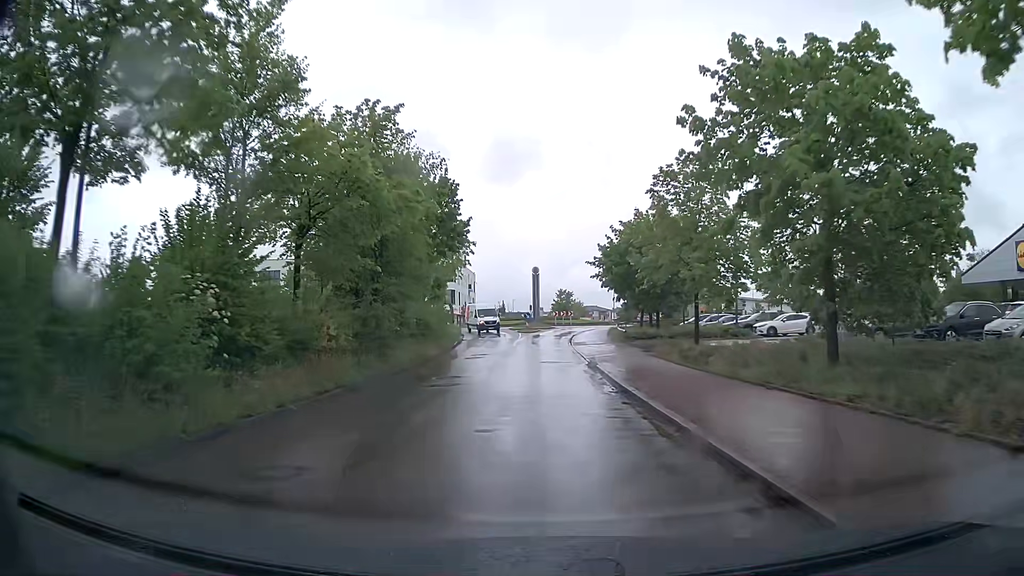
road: residential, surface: asphalt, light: Day
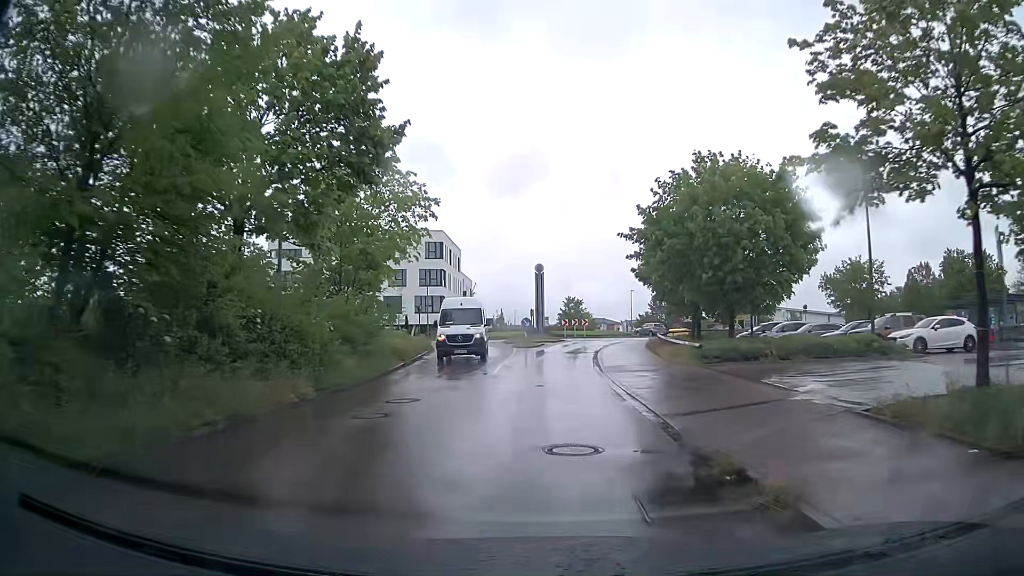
(+0.1, +17.6) m; 0°
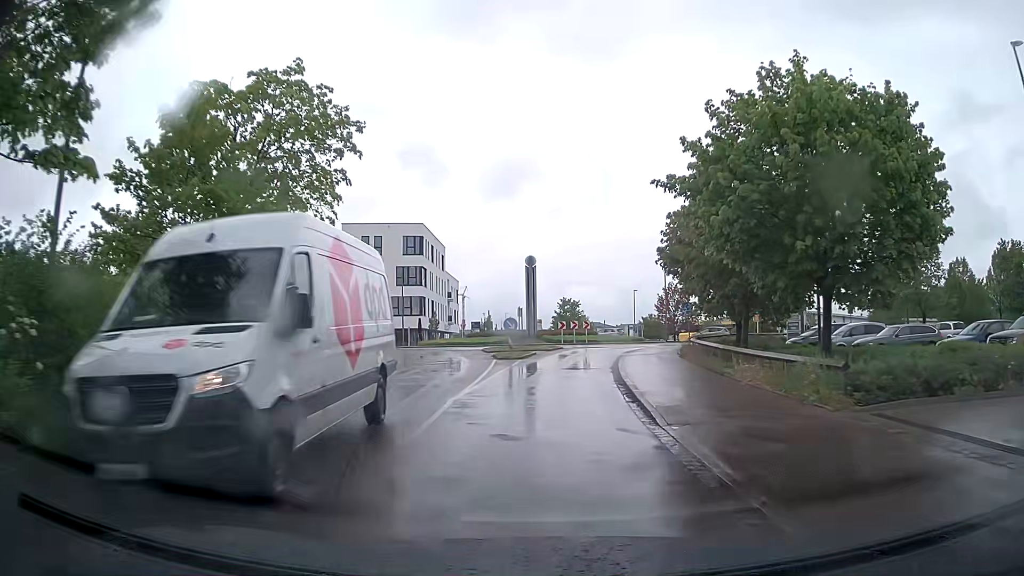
(0.0, +10.9) m; 0°
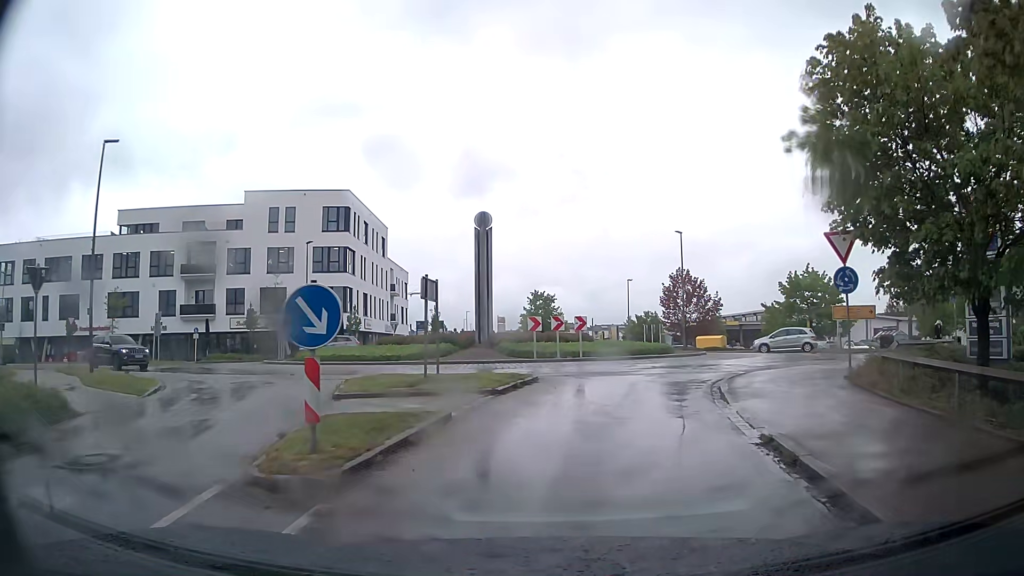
(+0.4, +21.7) m; +2°
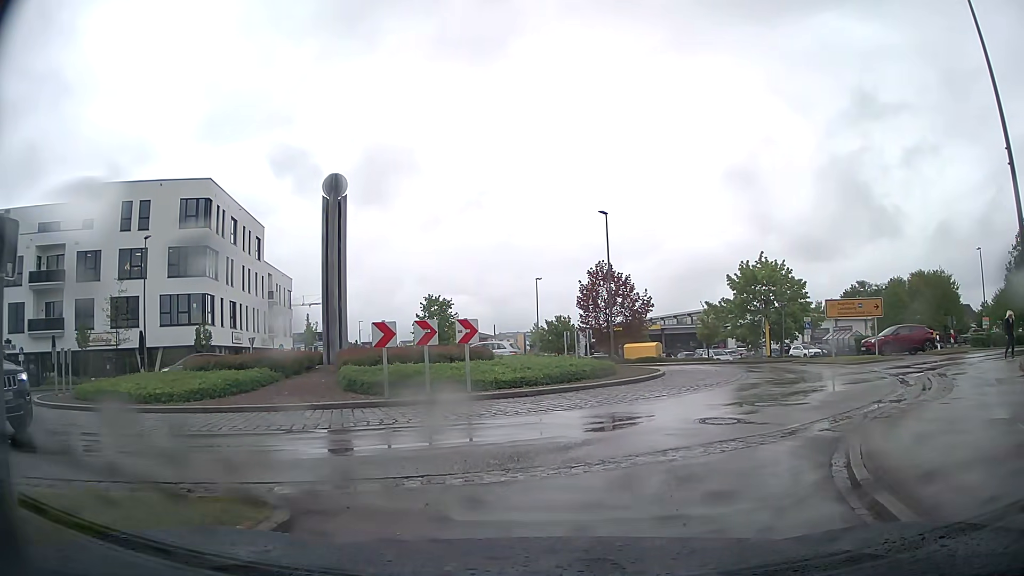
(+0.8, +10.5) m; +9°
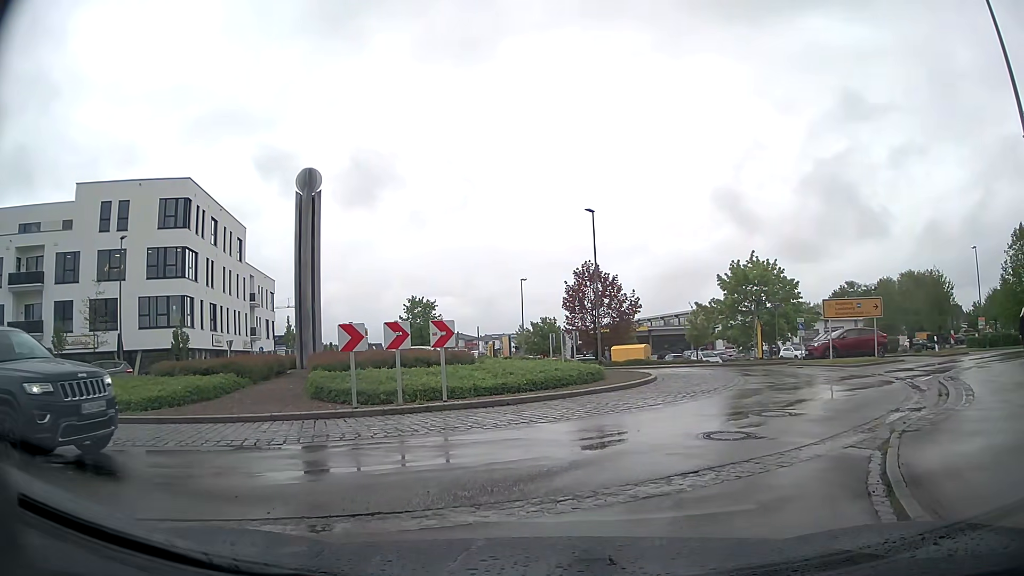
(0.0, +1.1) m; +1°
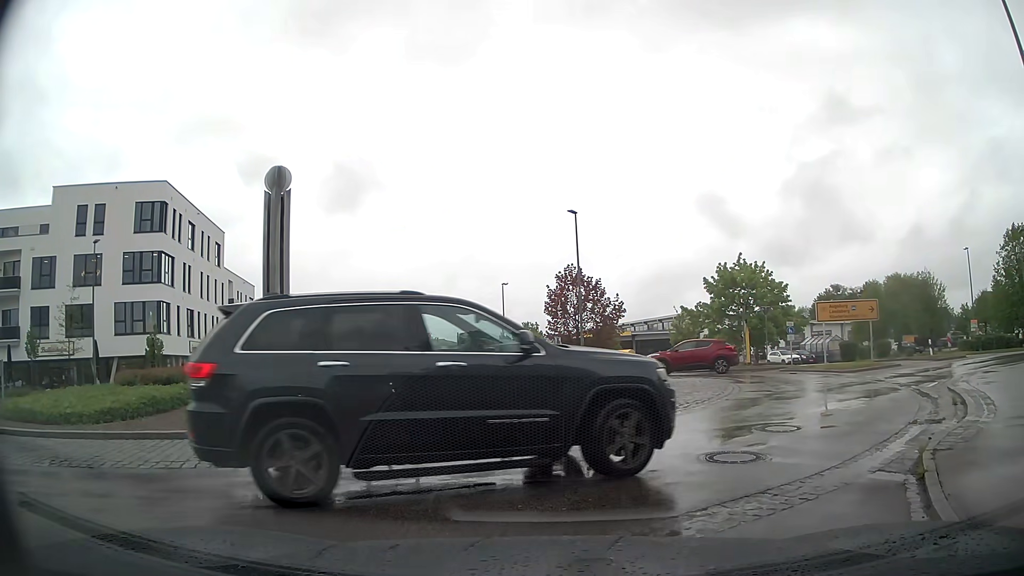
(0.0, +1.1) m; 0°
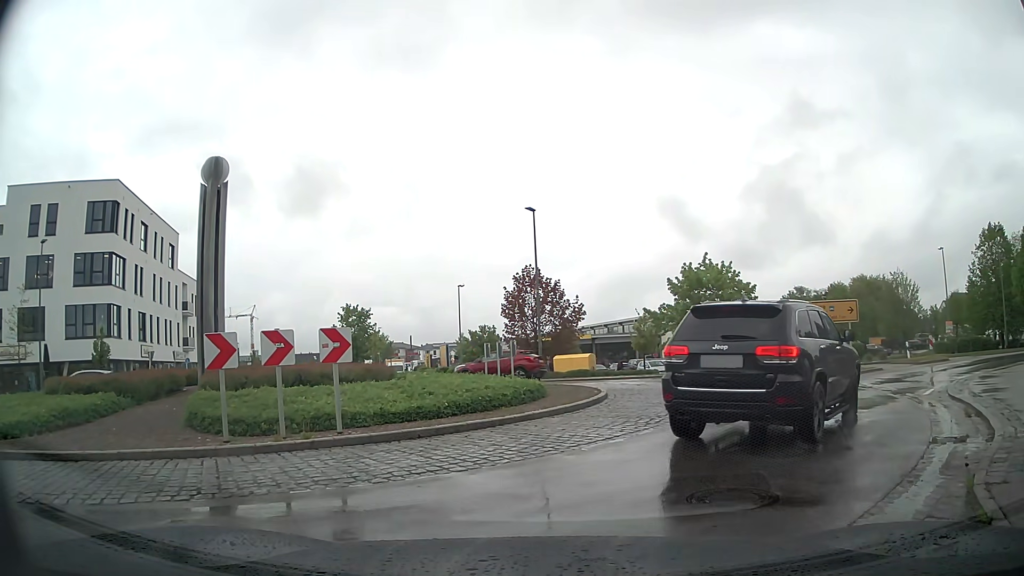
(+0.1, +2.0) m; +4°
(+2, +10) (+8, +18) (+16, +23) (+26, +27) (+35, +30) (+45, +32) (+55, +34) (+65, +36) (+74, +38) (+84, +40) m
